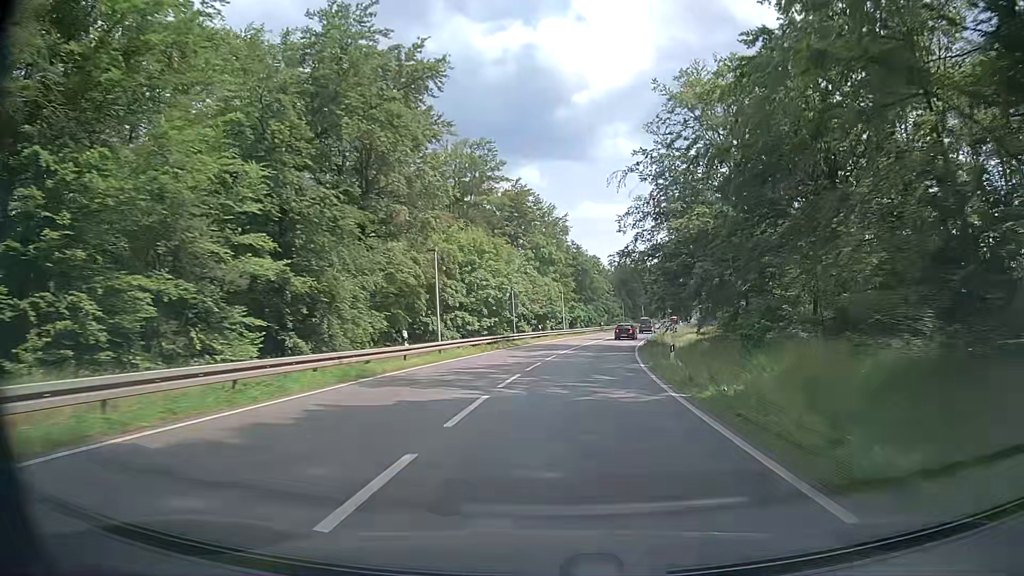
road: primary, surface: asphalt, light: Day
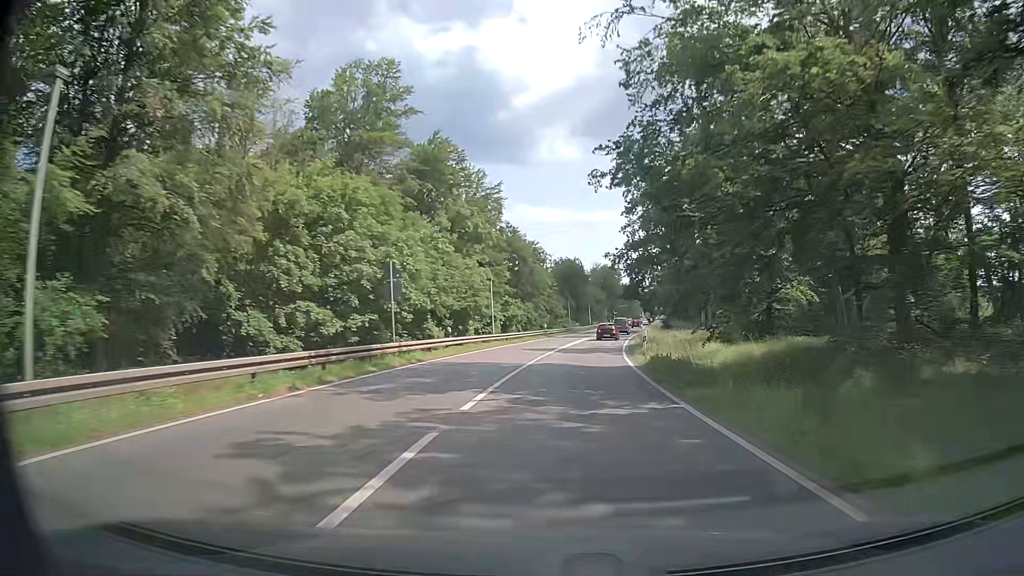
(+1.0, +22.6) m; +5°
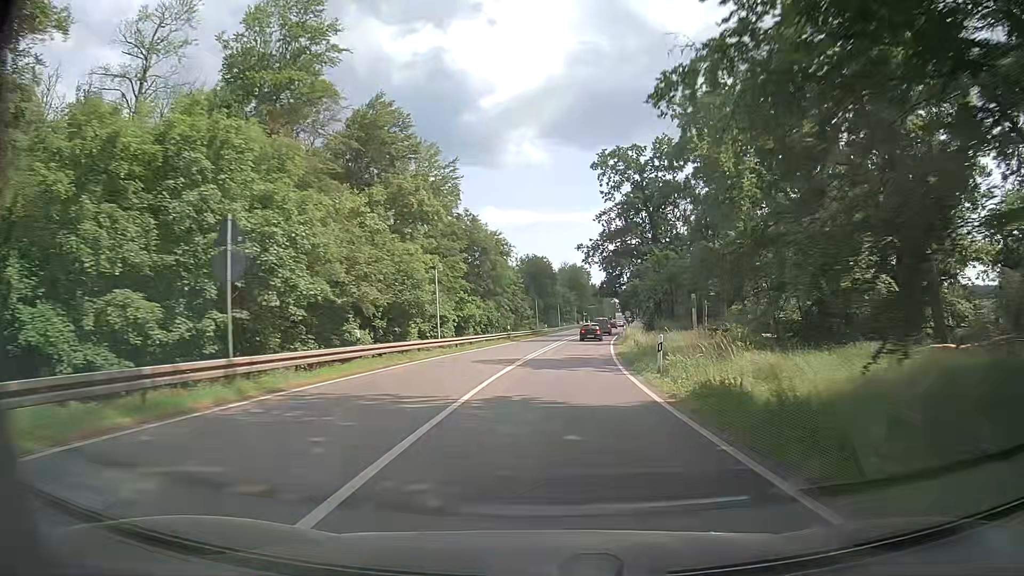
(+0.3, +11.3) m; +3°
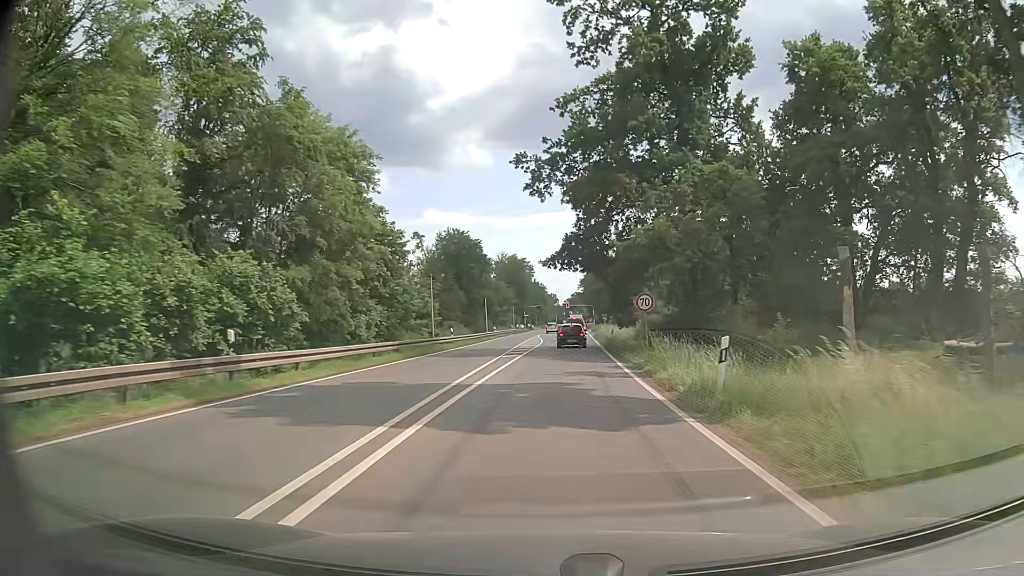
(+2.4, +43.2) m; +5°
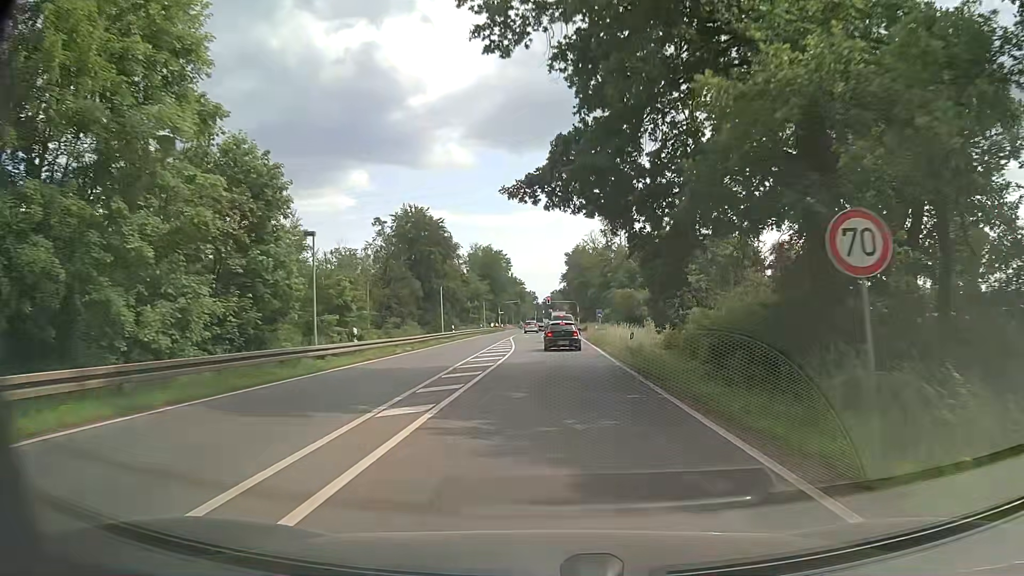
(+0.3, +19.2) m; +1°
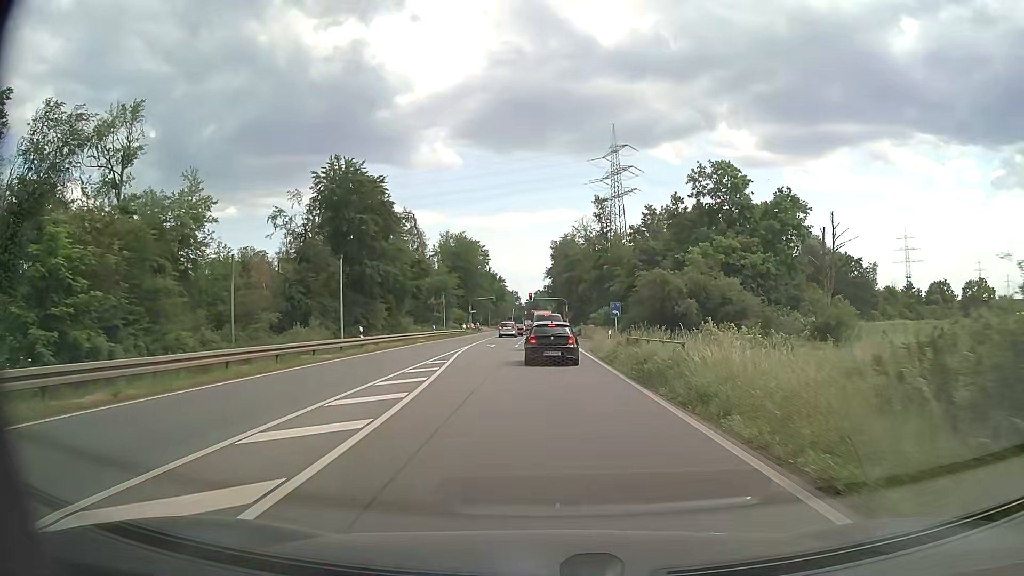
(+0.6, +24.5) m; +2°
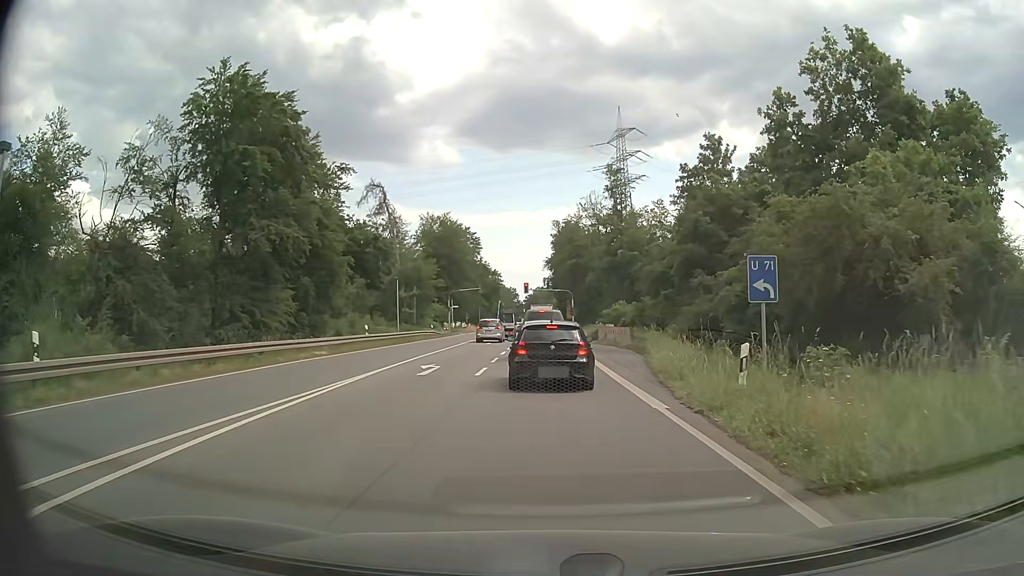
(0.0, +22.7) m; 0°
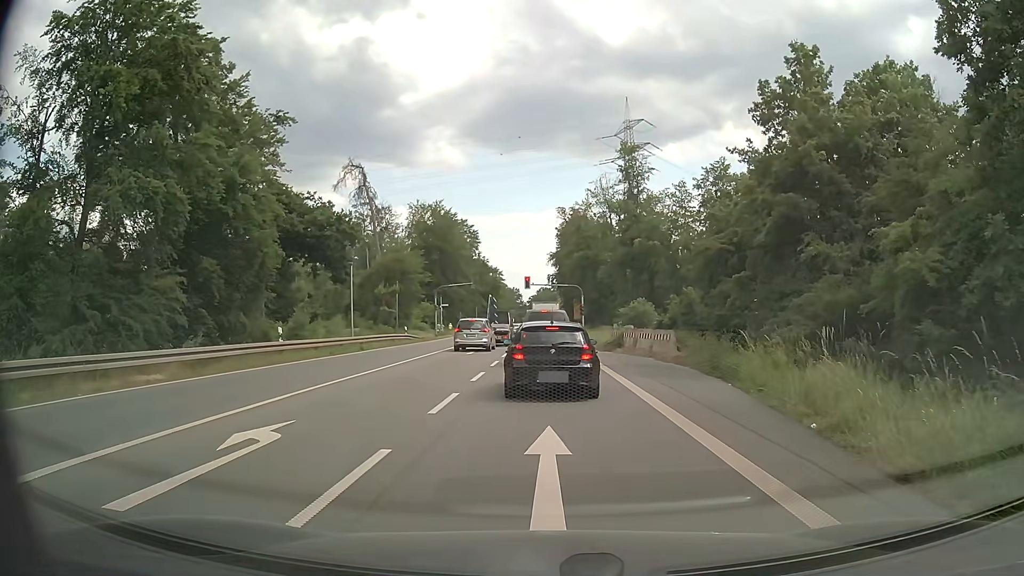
(-0.1, +13.1) m; -1°
